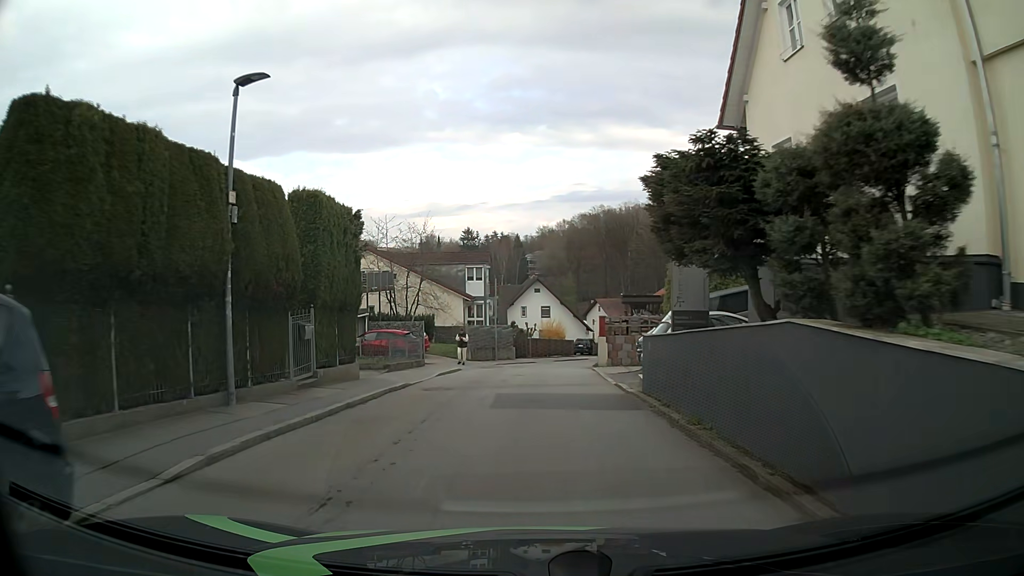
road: residential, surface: asphalt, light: Day
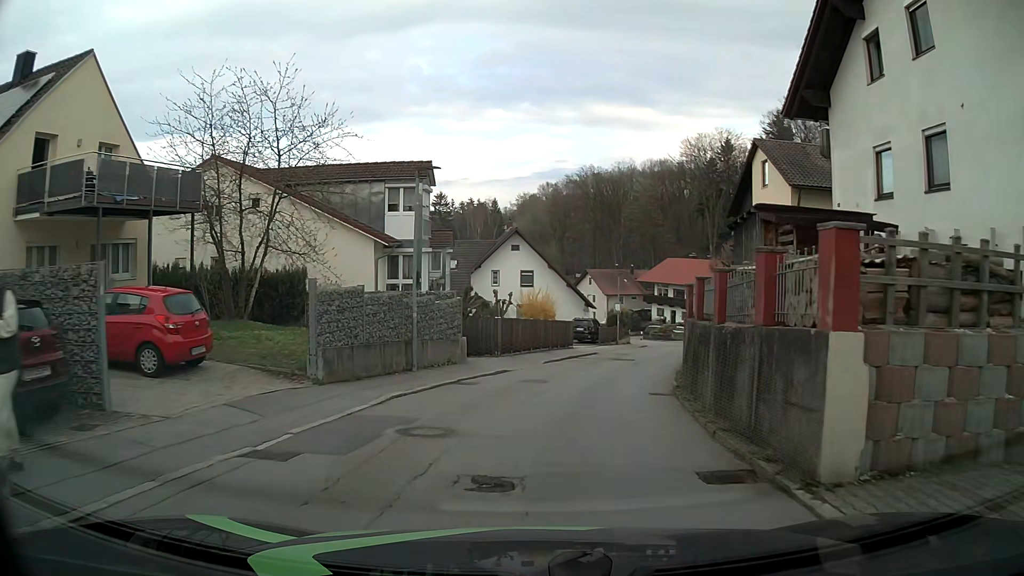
(+0.3, +23.0) m; +3°
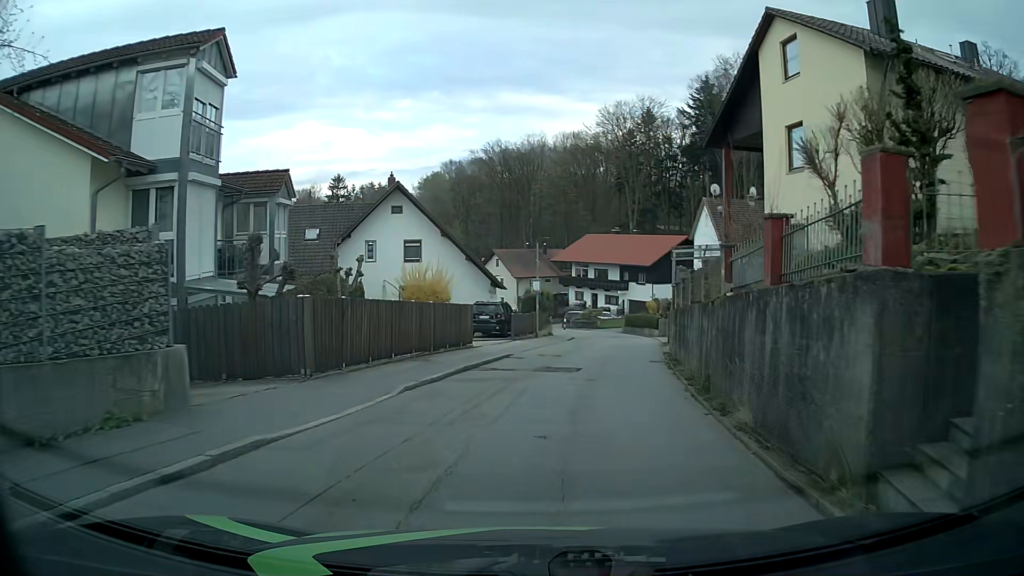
(+0.7, +13.4) m; +7°
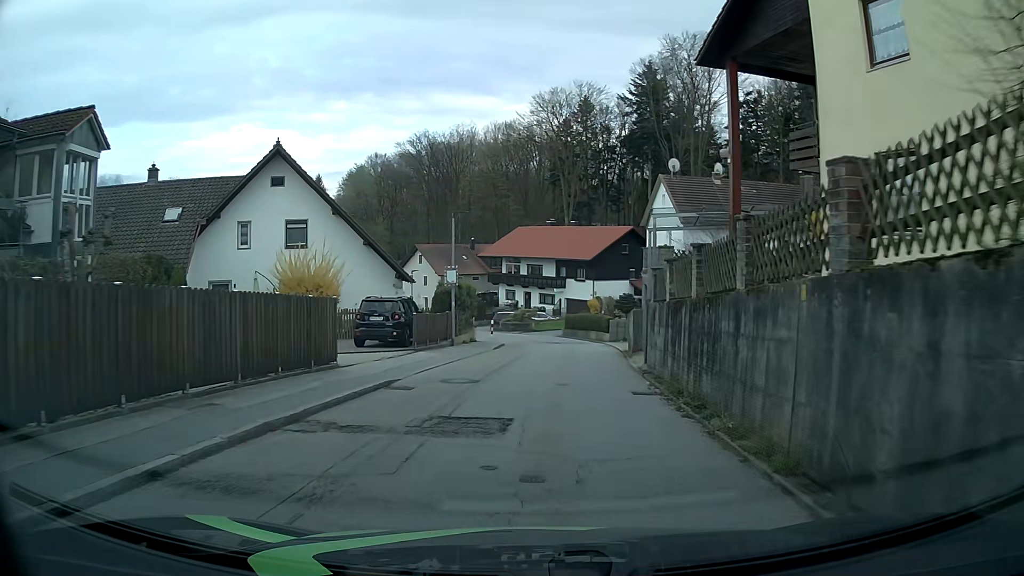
(+0.4, +8.9) m; +6°
